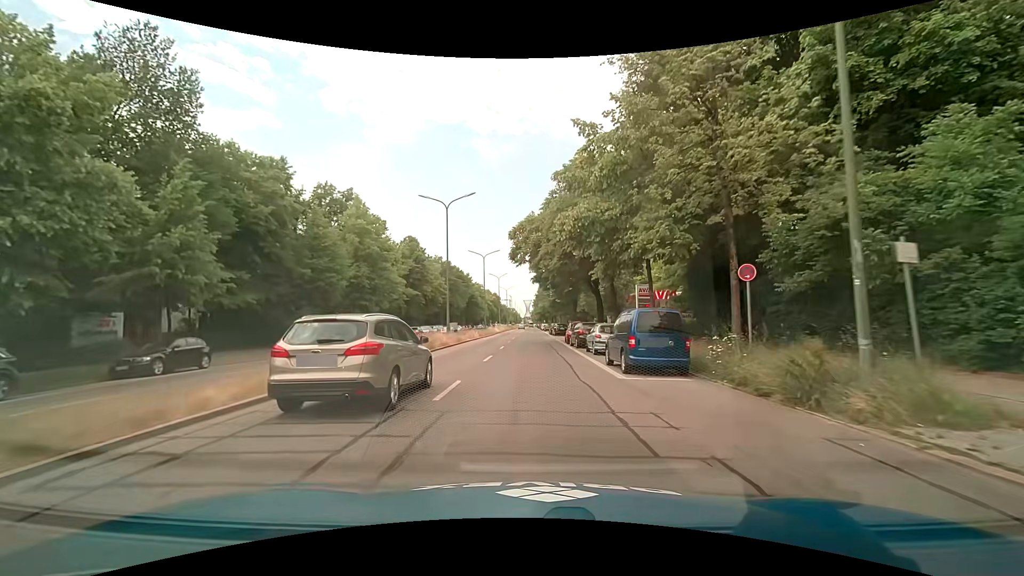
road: primary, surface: asphalt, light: Day
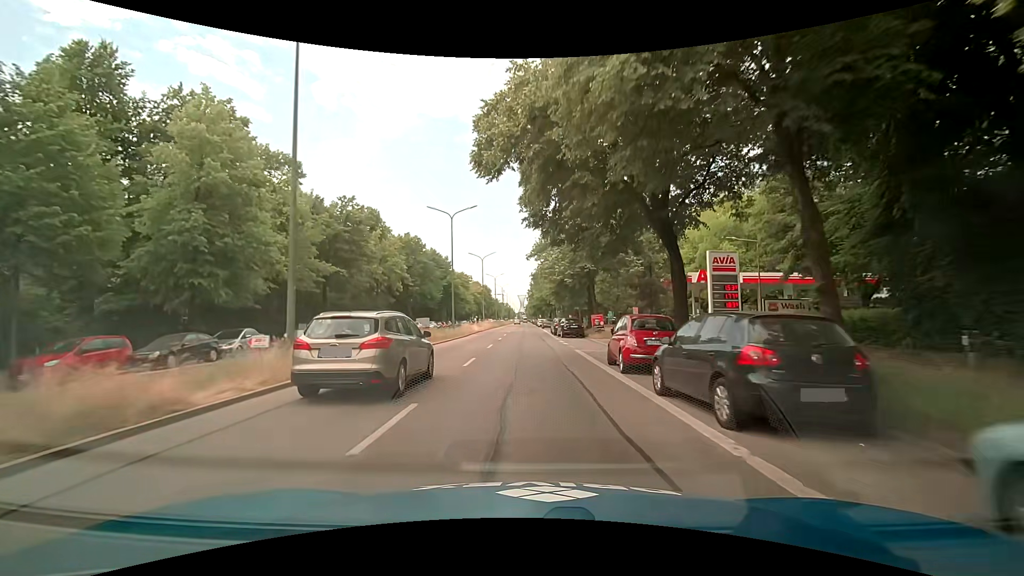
(+0.1, +22.2) m; 0°
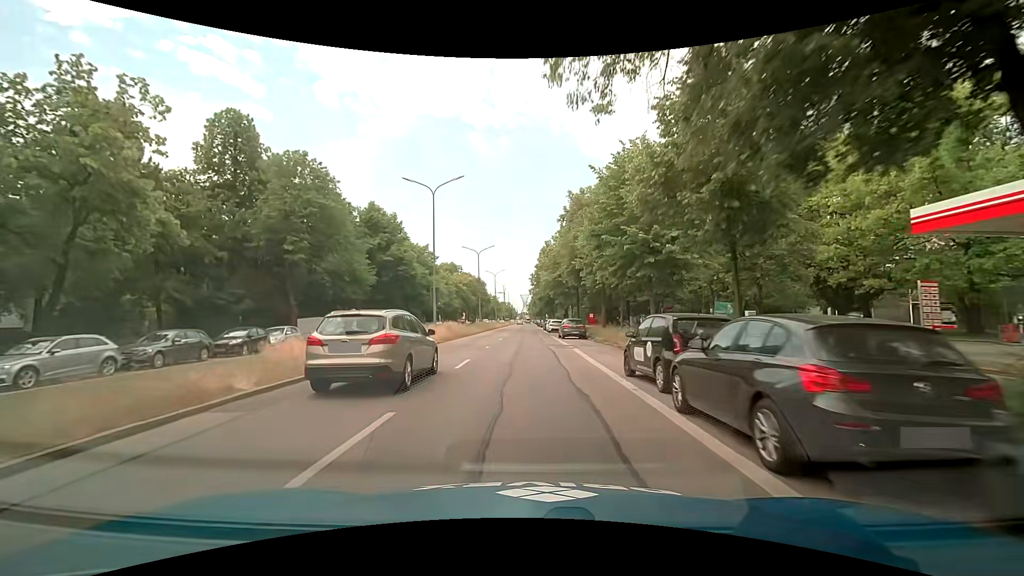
(+0.1, +37.7) m; 0°
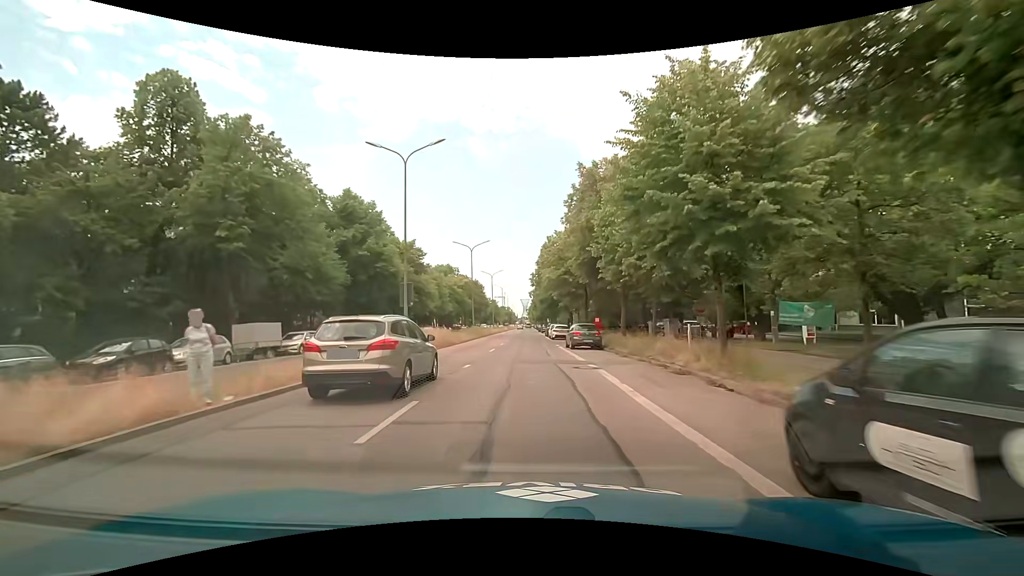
(0.0, +7.6) m; 0°
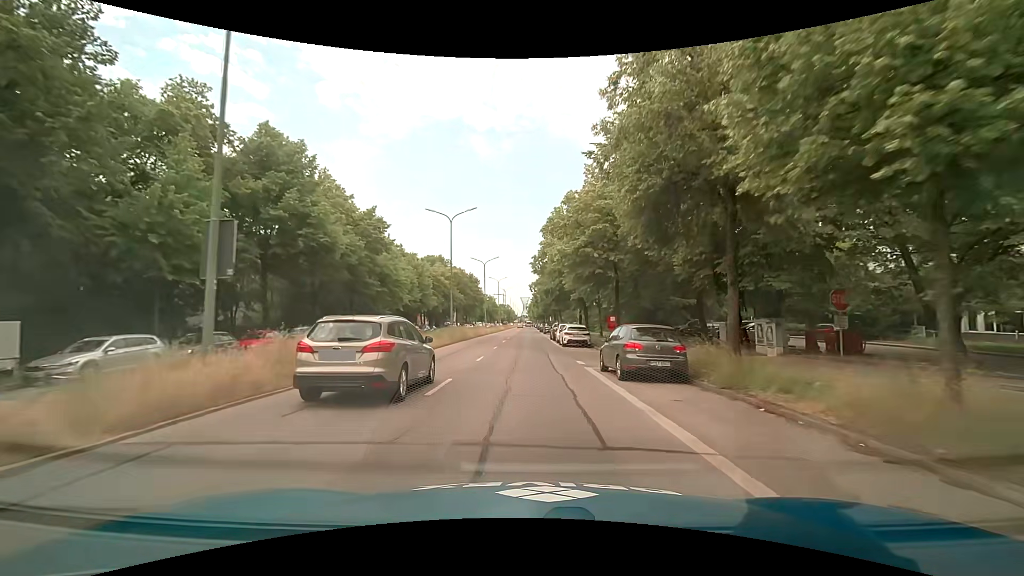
(-0.1, +15.2) m; -1°
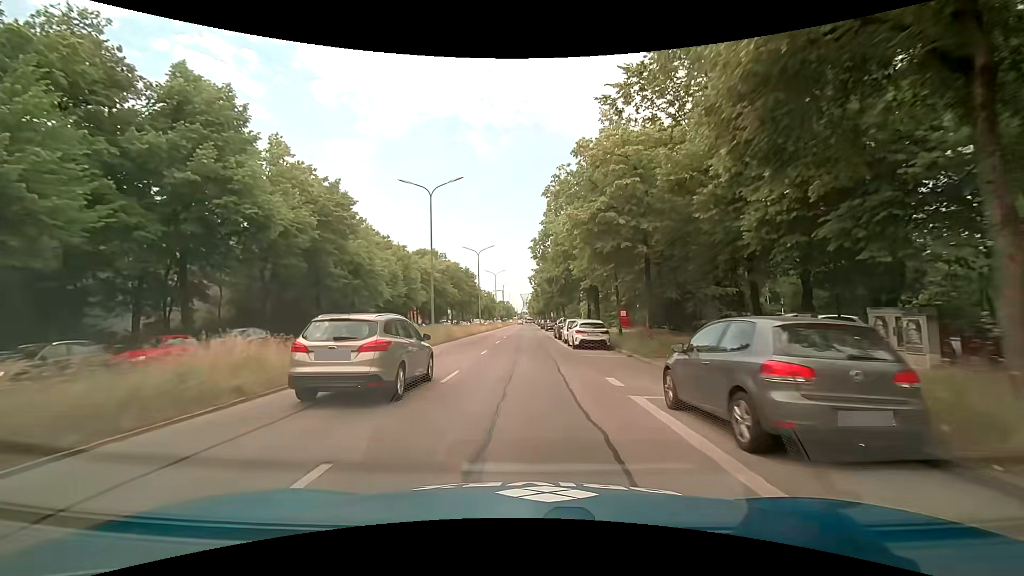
(+0.1, +7.6) m; 0°
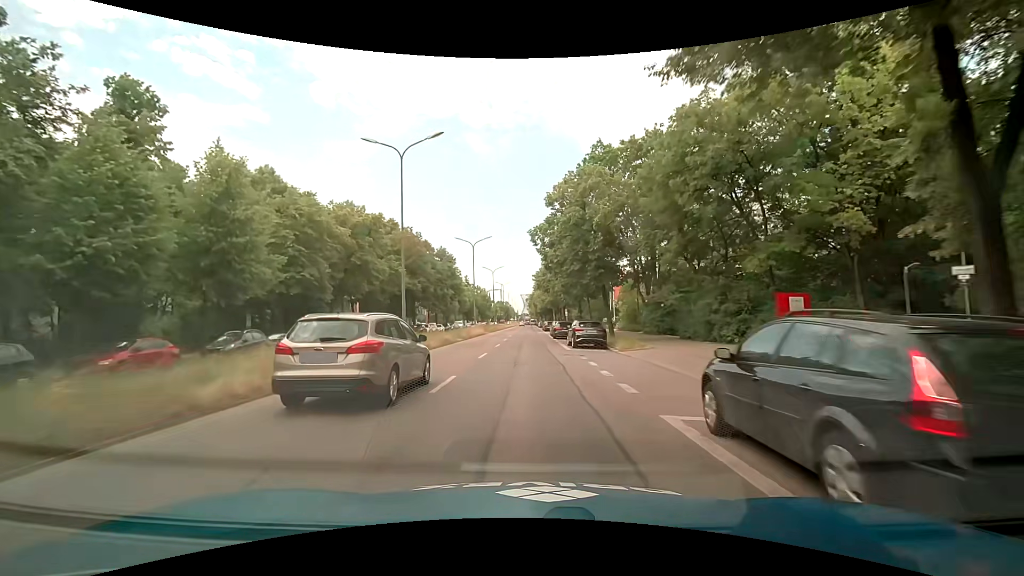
(+0.3, +38.2) m; 0°
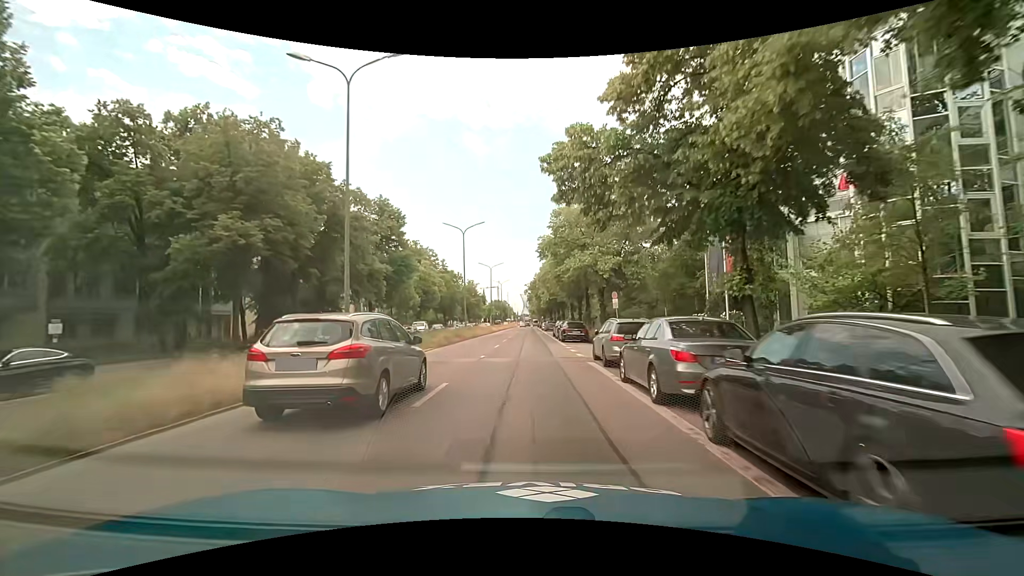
(+0.1, +38.2) m; 0°
(0, +10) (0, +20) (0, +30) (0, +40) (0, +50) (0, +60) (0, +70) (0, +80) (-1, +90) (-1, +100) m
